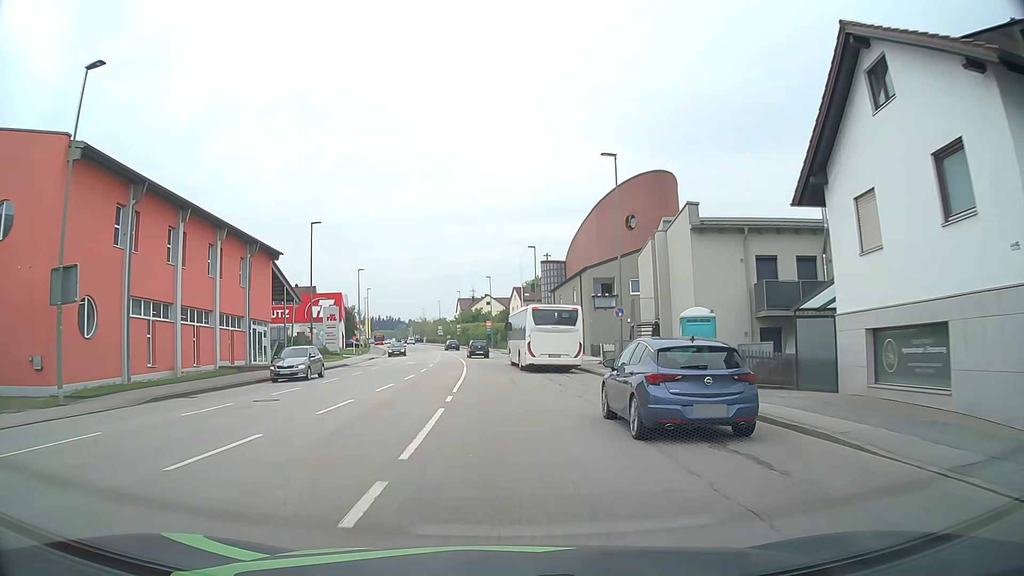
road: tertiary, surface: asphalt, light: Day
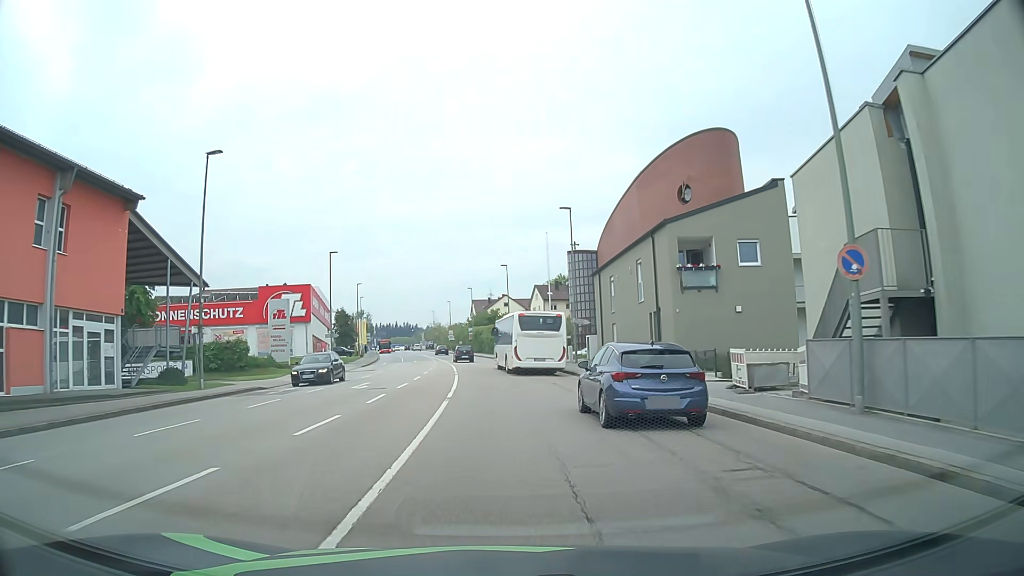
(-0.3, +21.0) m; -2°
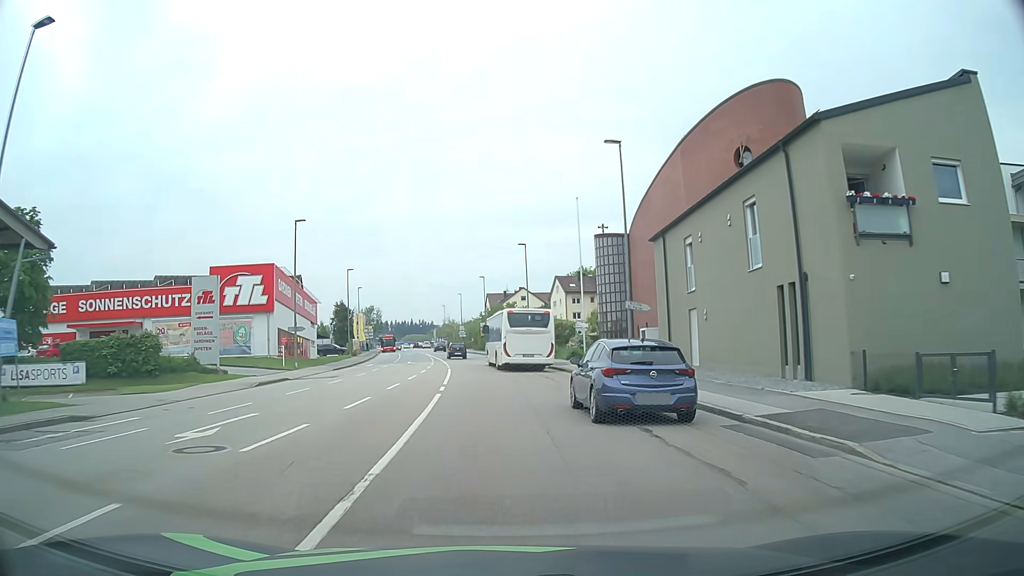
(-0.1, +14.7) m; -1°
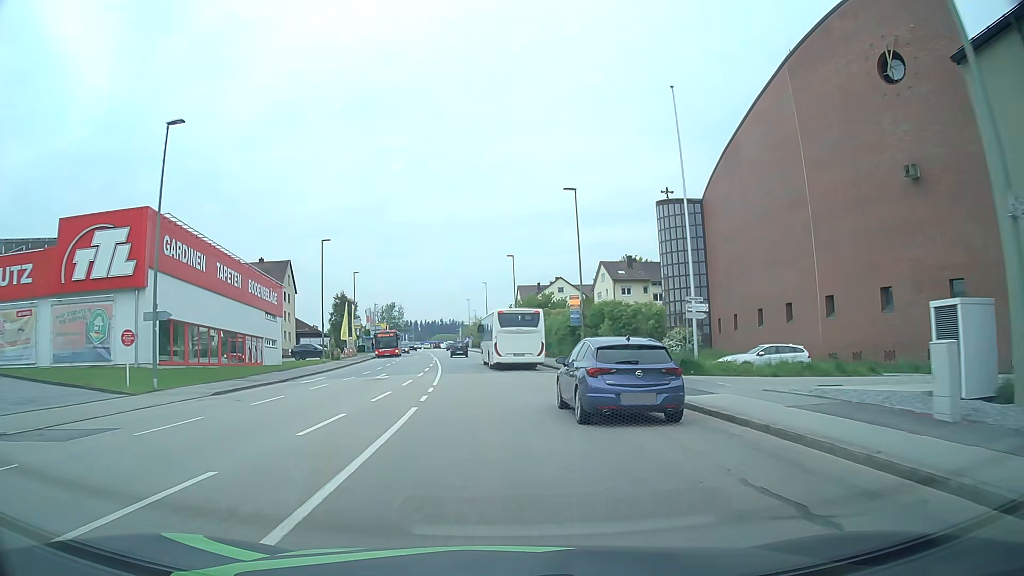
(-0.5, +22.8) m; -3°
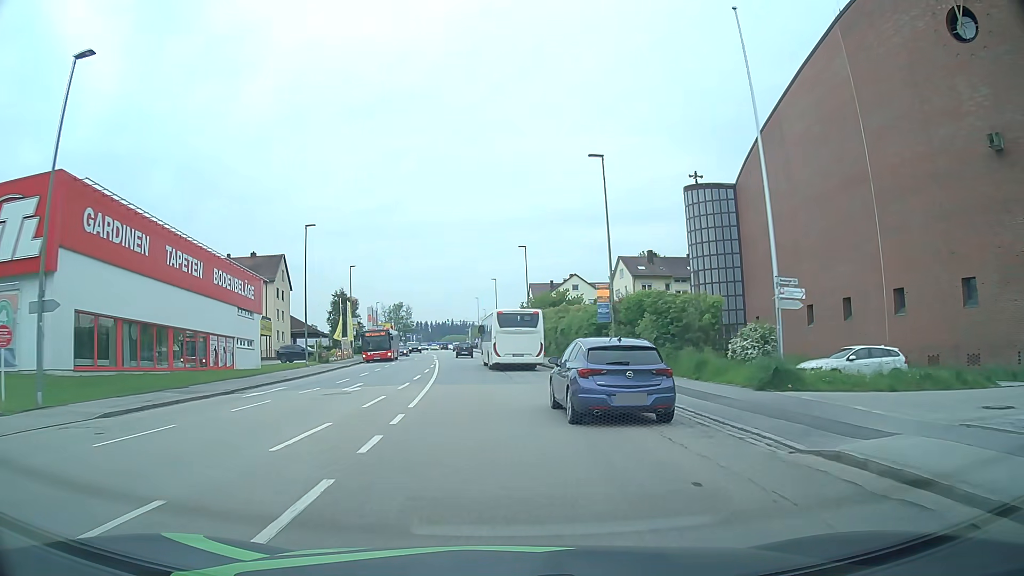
(0.0, +7.6) m; -1°
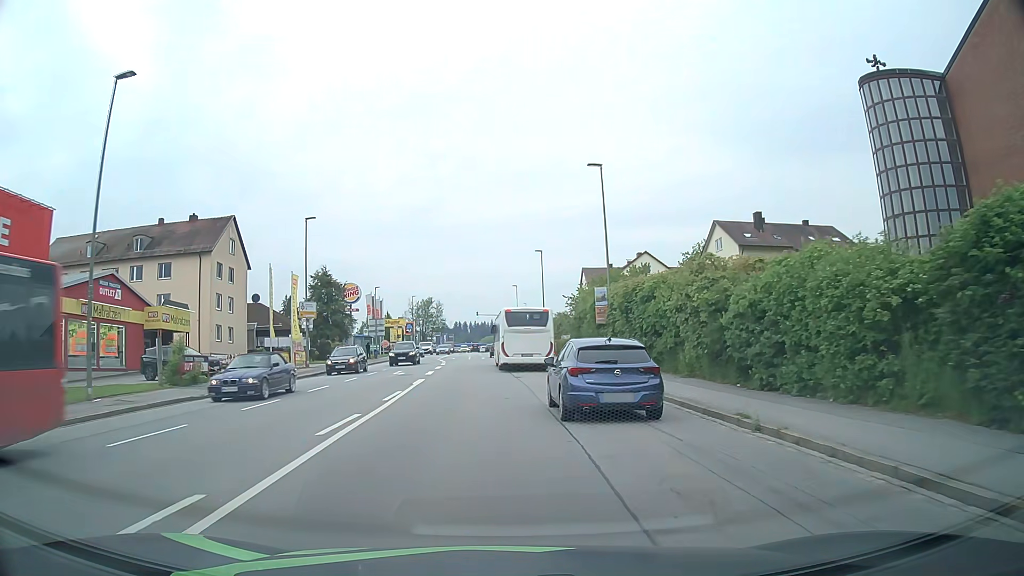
(-1.2, +30.3) m; -4°
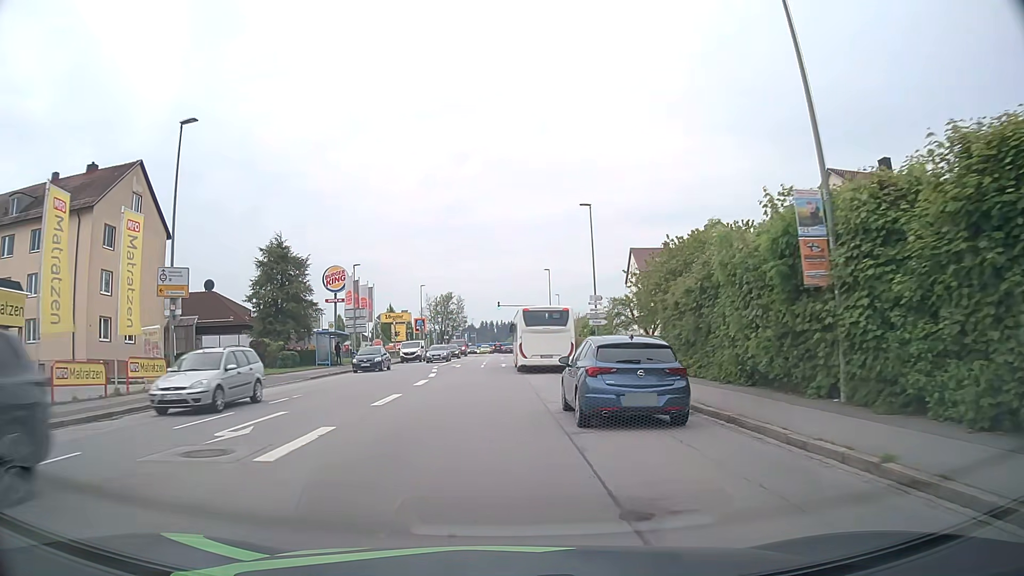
(-0.4, +22.3) m; -2°
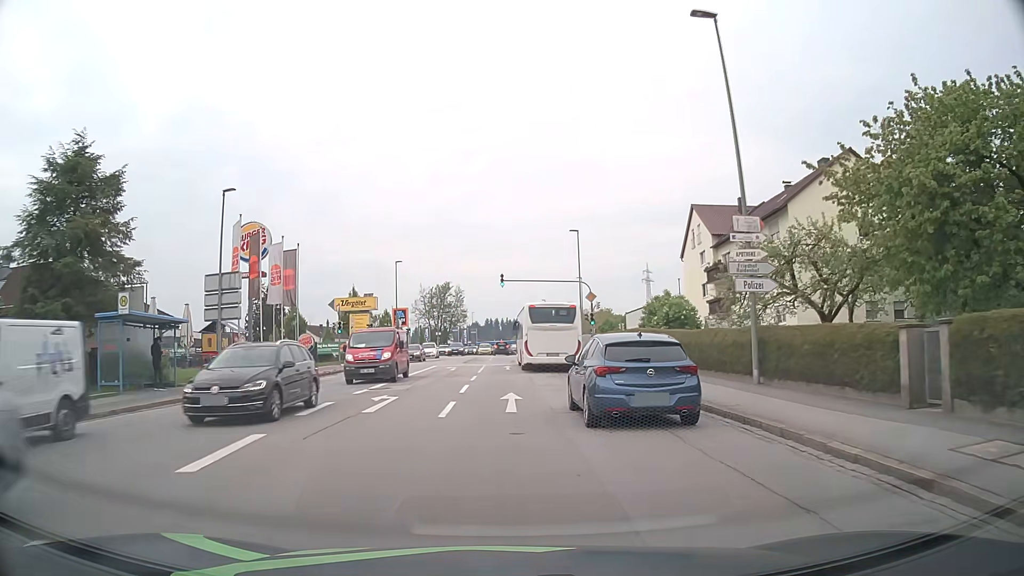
(-0.2, +27.5) m; 0°
(0, +10) (0, +20) (0, +30) (0, +40) (+1, +50) (+1, +60) (+2, +70) (+2, +80) (+1, +90) (+1, +100) m
